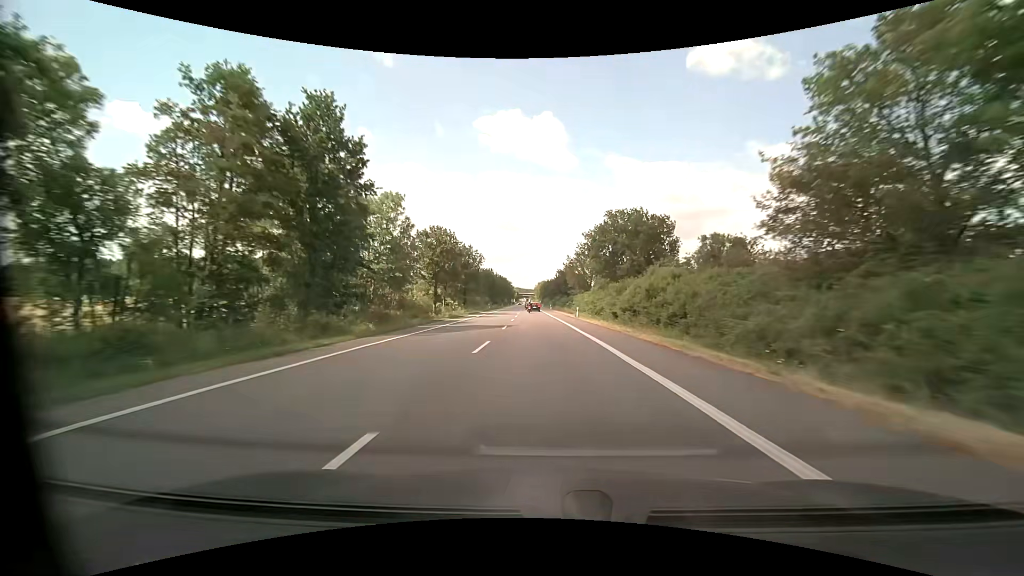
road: primary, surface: asphalt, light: Day
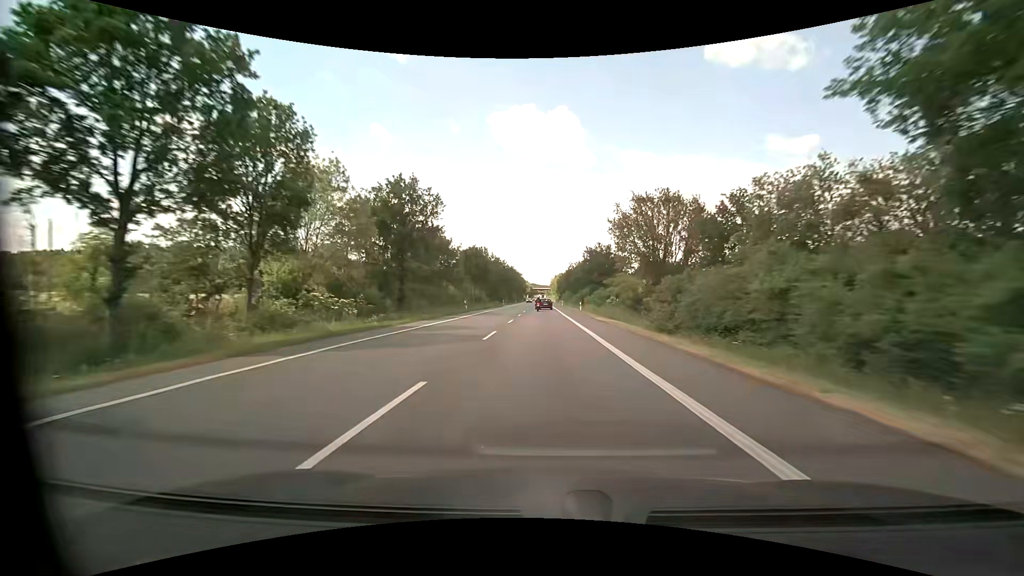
(-0.9, +45.4) m; -2°
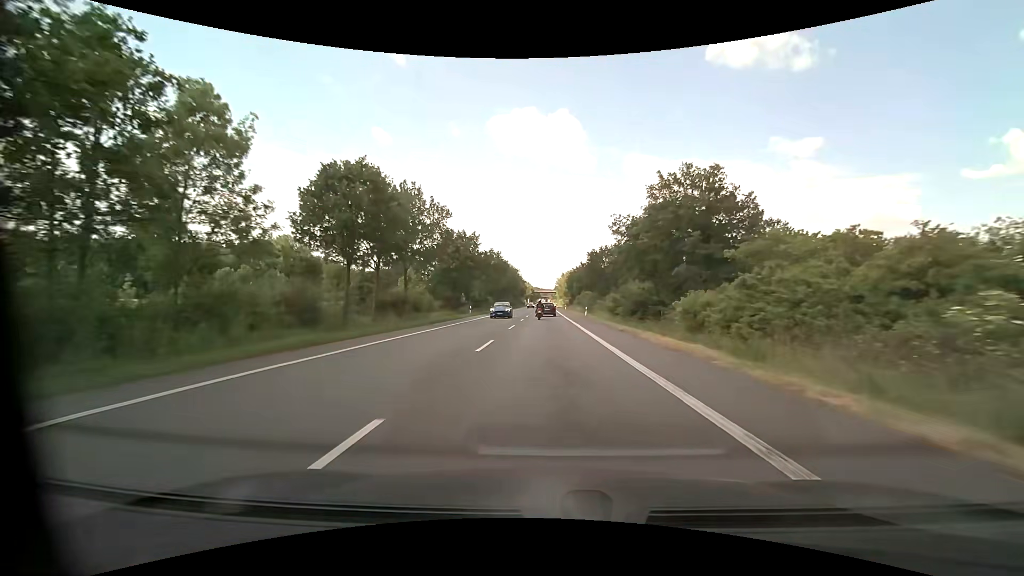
(-0.1, +50.1) m; 0°
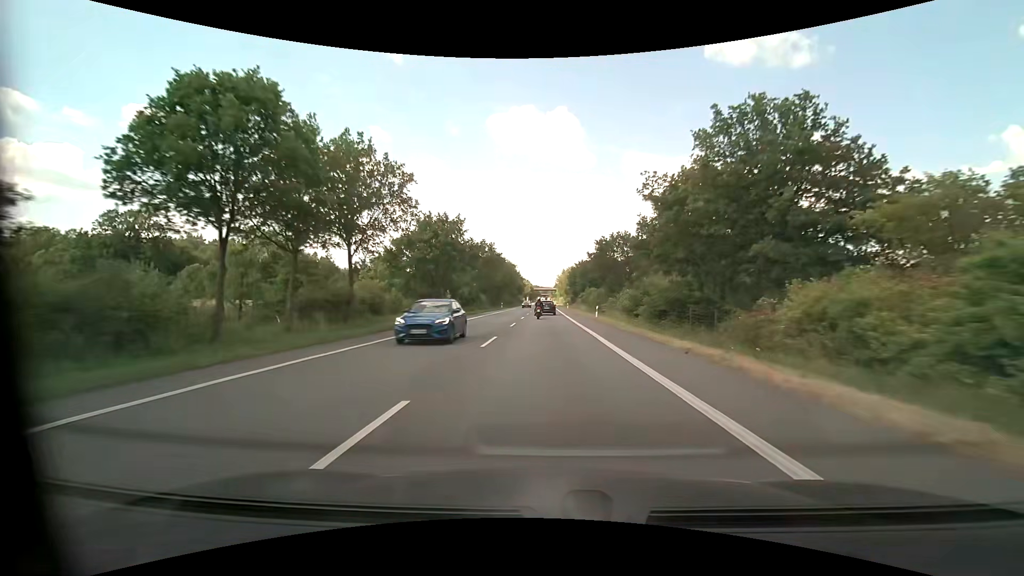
(0.0, +10.9) m; 0°
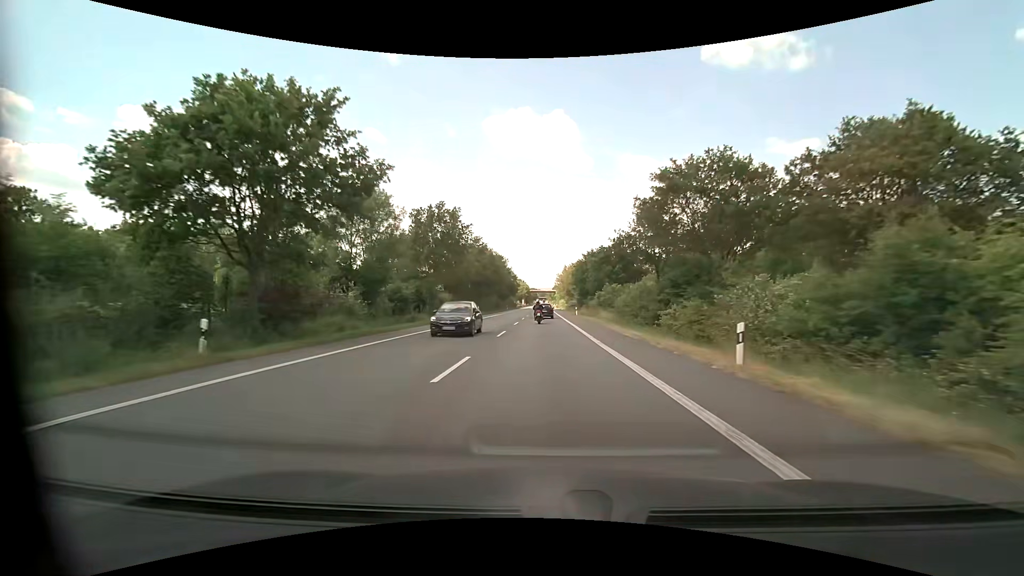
(+0.1, +30.3) m; 0°
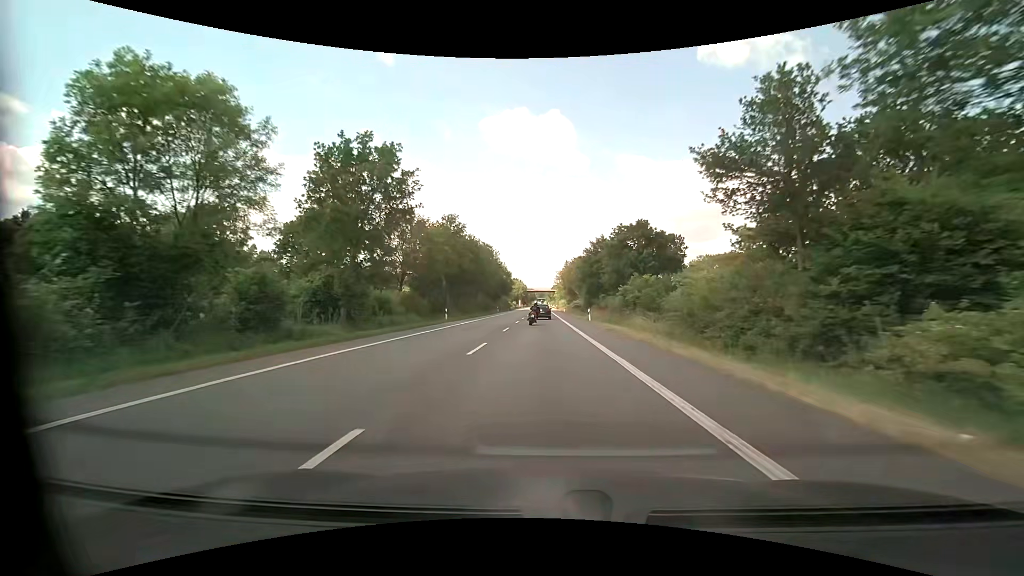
(+0.1, +19.3) m; 0°
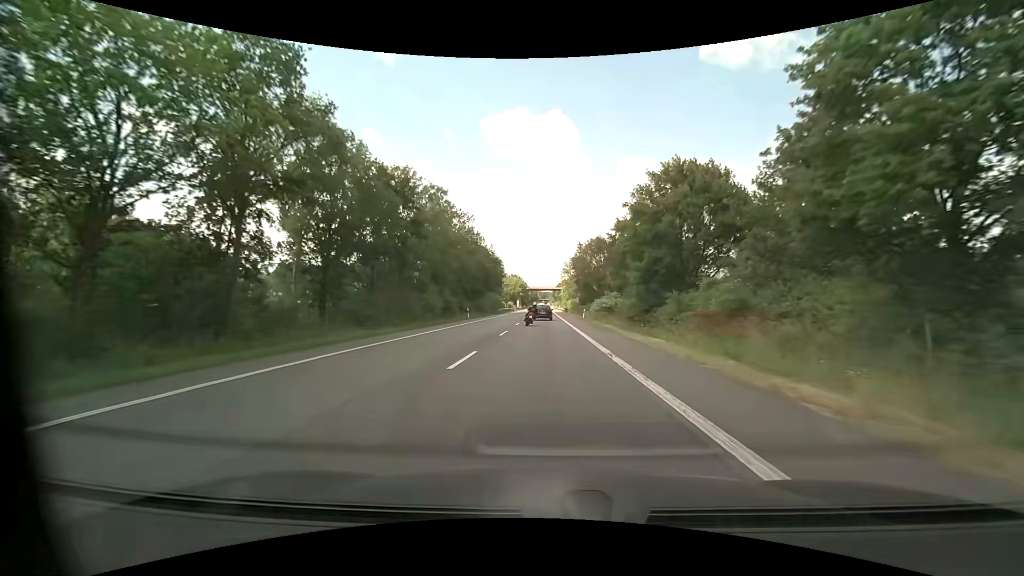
(-0.1, +39.2) m; 0°
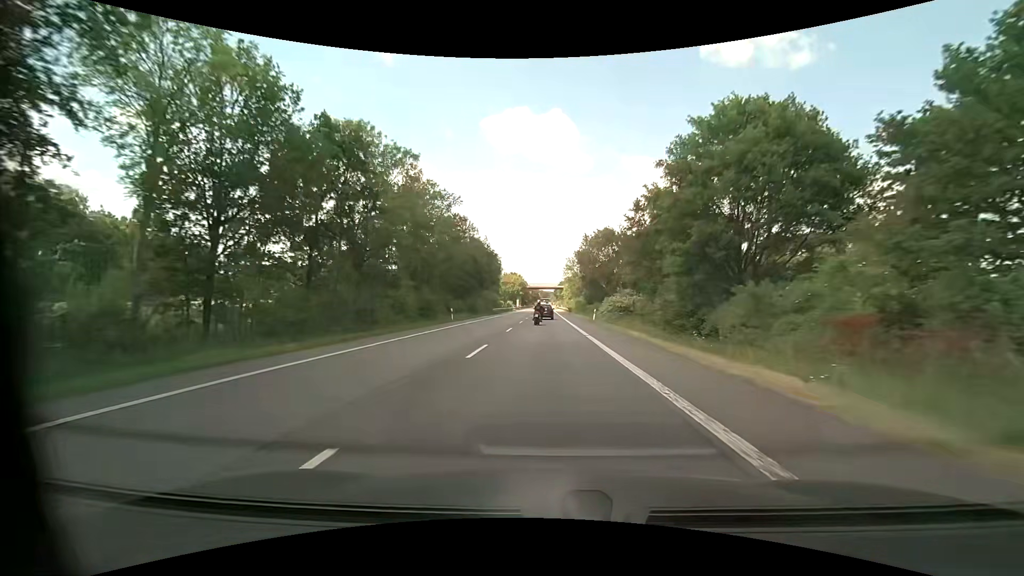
(0.0, +10.0) m; 0°
(0, +10) (0, +20) (0, +30) (0, +40) (0, +50) (0, +60) (0, +70) (0, +80) (0, +90) (+1, +100) m
